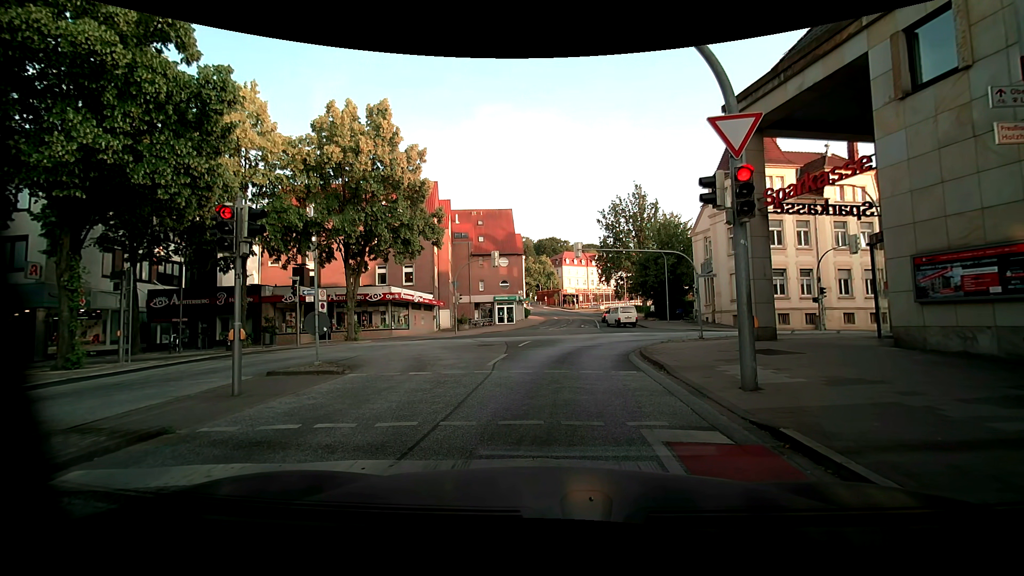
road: unclassified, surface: asphalt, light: Day
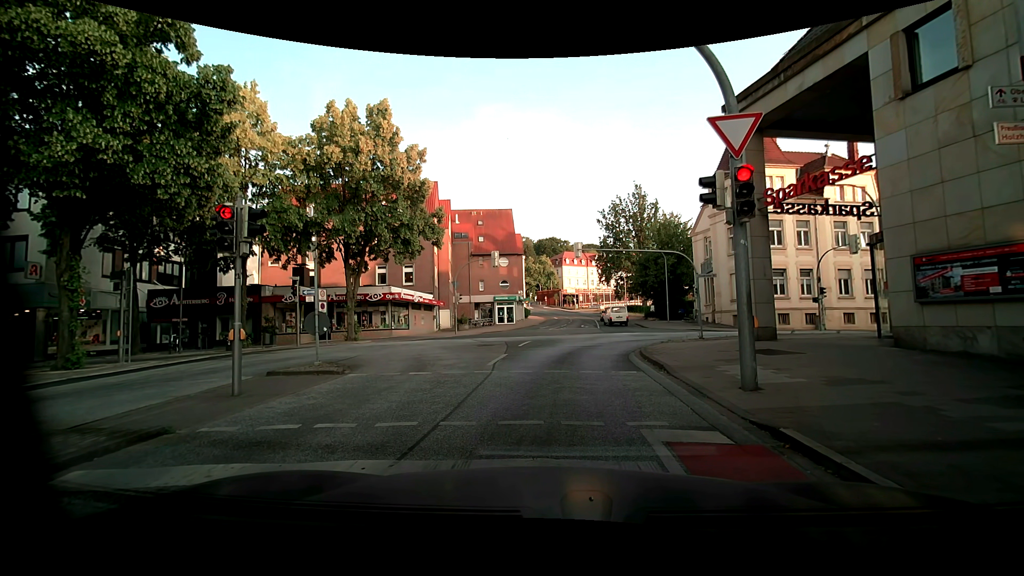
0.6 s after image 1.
(0.0, 0.0) m; 0°
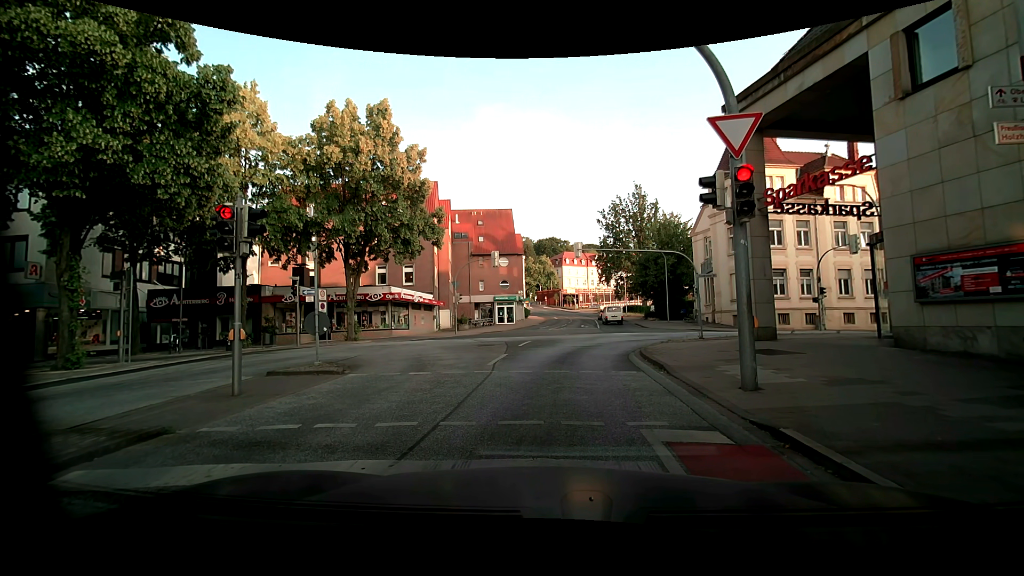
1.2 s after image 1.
(0.0, 0.0) m; 0°
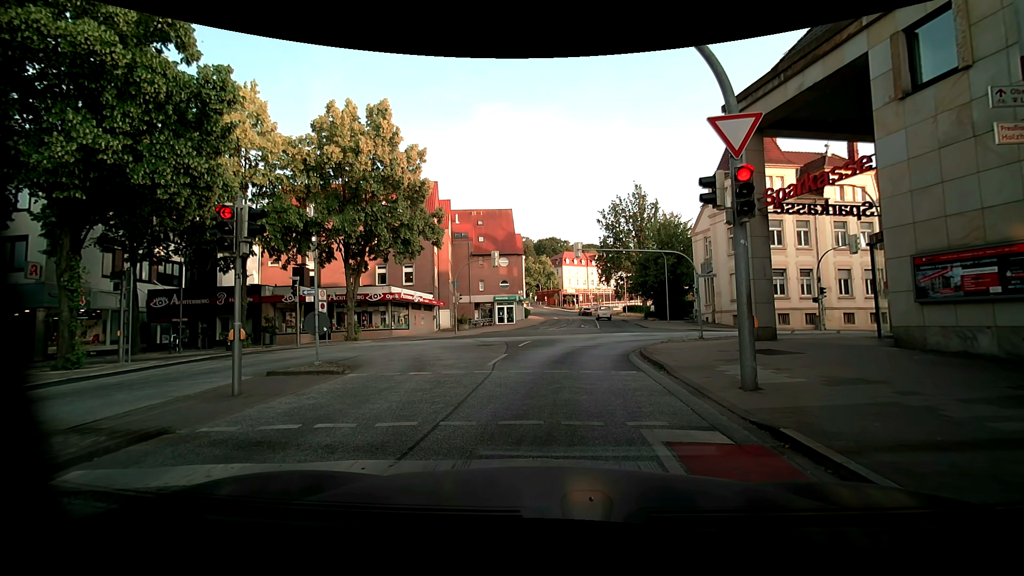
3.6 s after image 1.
(0.0, 0.0) m; 0°
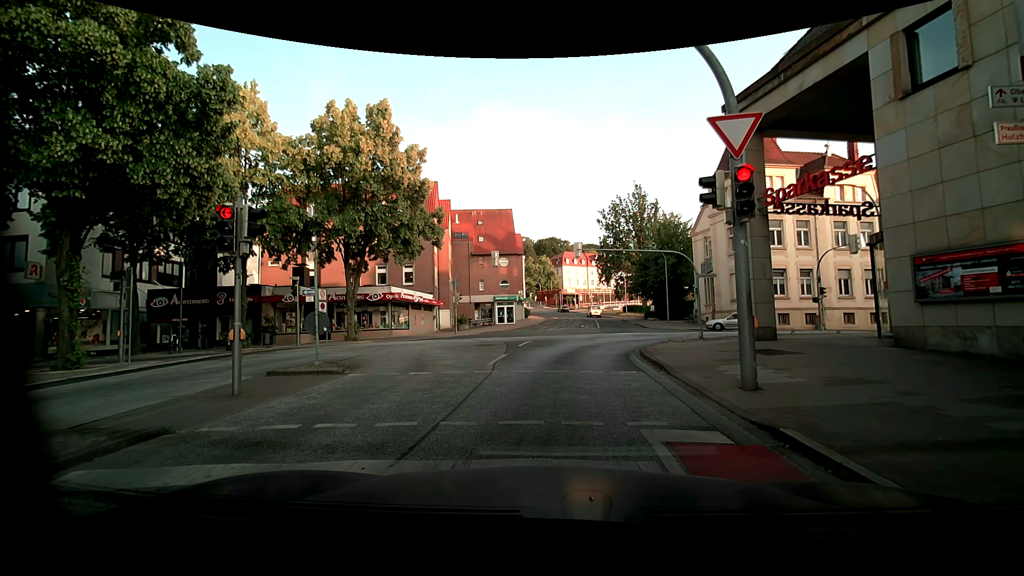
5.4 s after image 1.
(0.0, 0.0) m; 0°
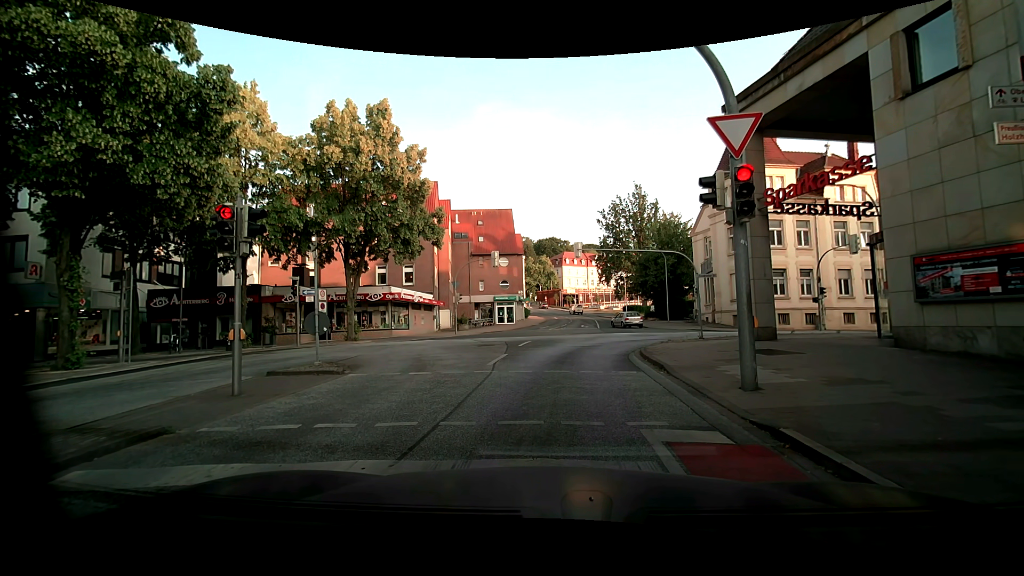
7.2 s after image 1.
(0.0, 0.0) m; 0°
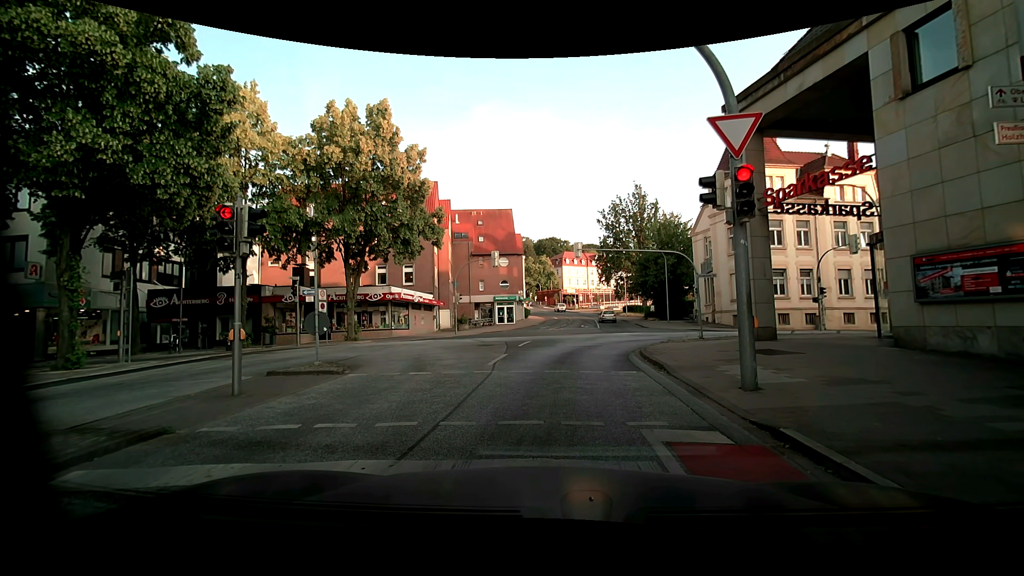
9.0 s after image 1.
(0.0, 0.0) m; 0°
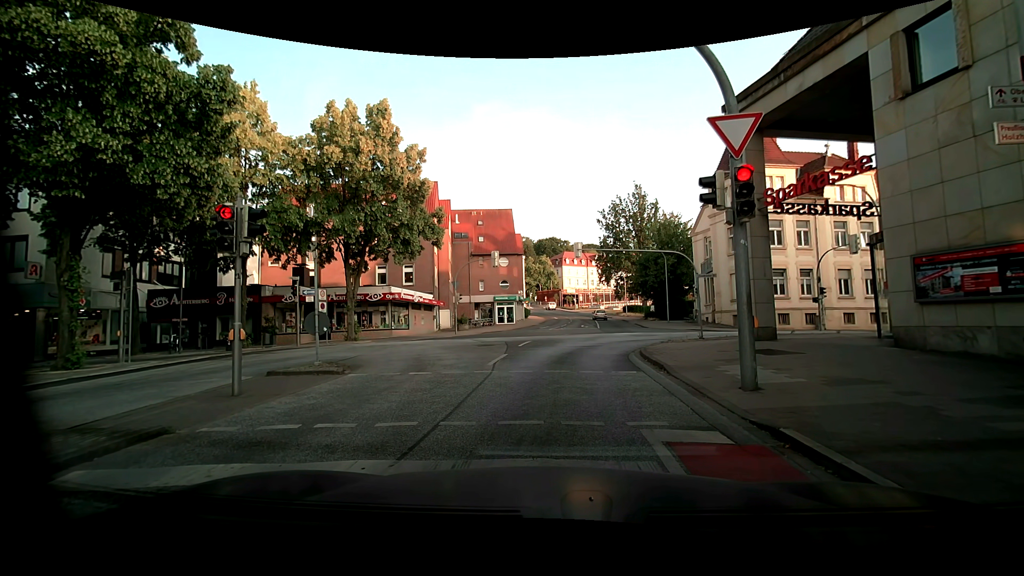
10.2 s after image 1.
(0.0, 0.0) m; 0°
(0, +10) (+1, +20) (+4, +30) (+6, +39) (+7, +49) (+8, +59) (+9, +69) (+9, +79) (+9, +89) (+8, +99) m
